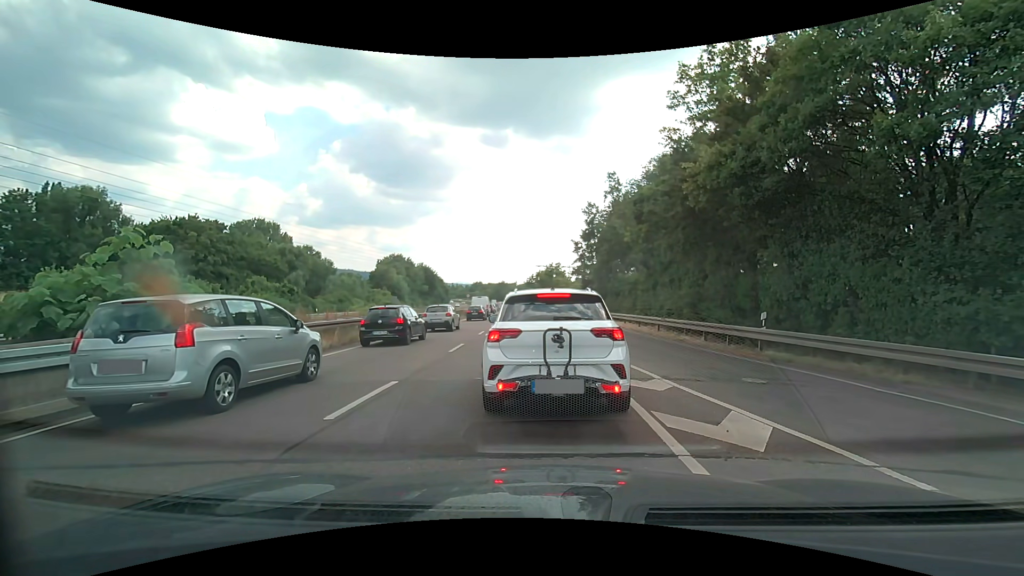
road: trunk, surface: asphalt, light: Day
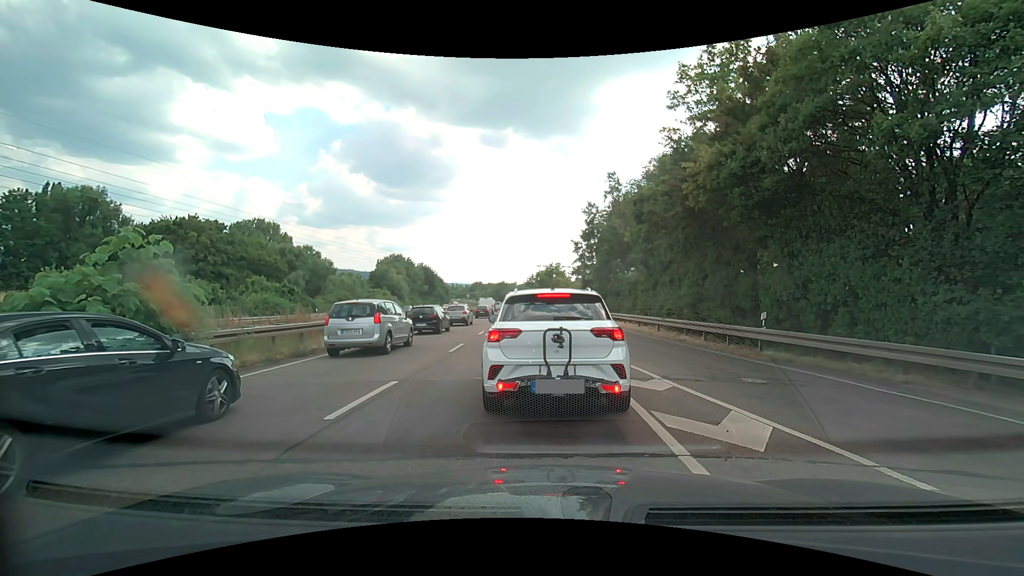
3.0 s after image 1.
(0.0, 0.0) m; 0°
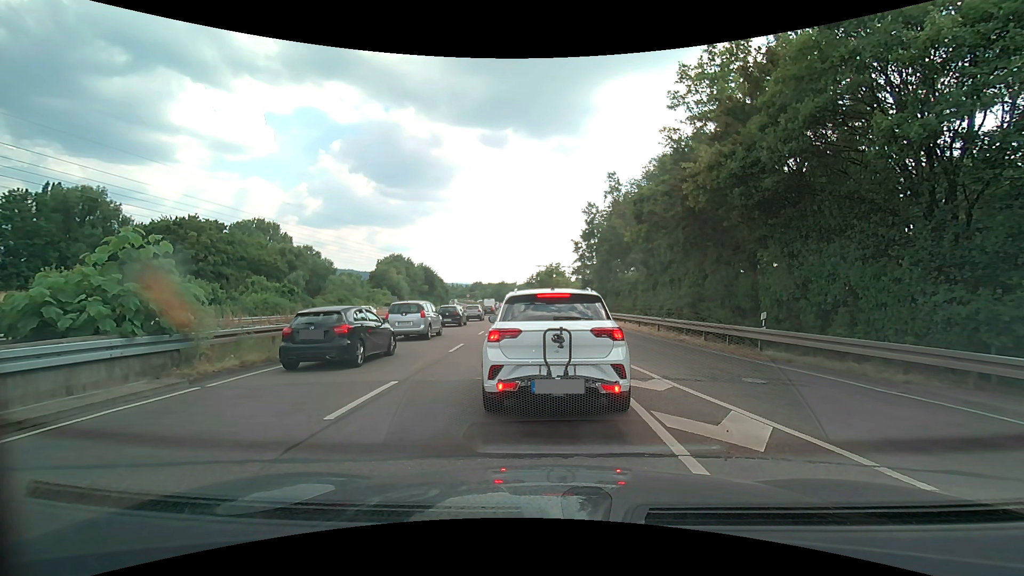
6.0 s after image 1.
(0.0, 0.0) m; 0°
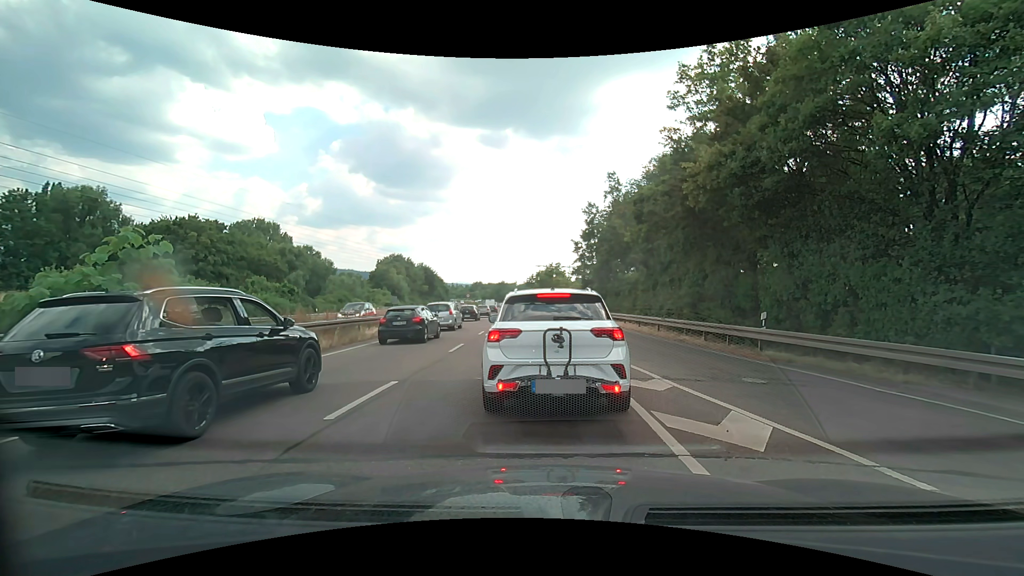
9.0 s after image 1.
(0.0, 0.0) m; 0°
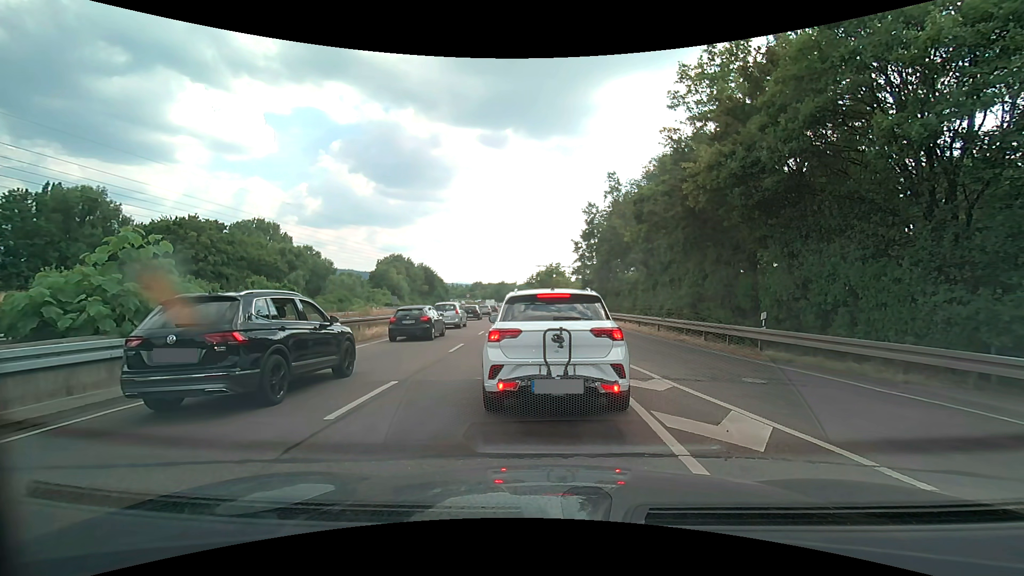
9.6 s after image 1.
(0.0, 0.0) m; 0°
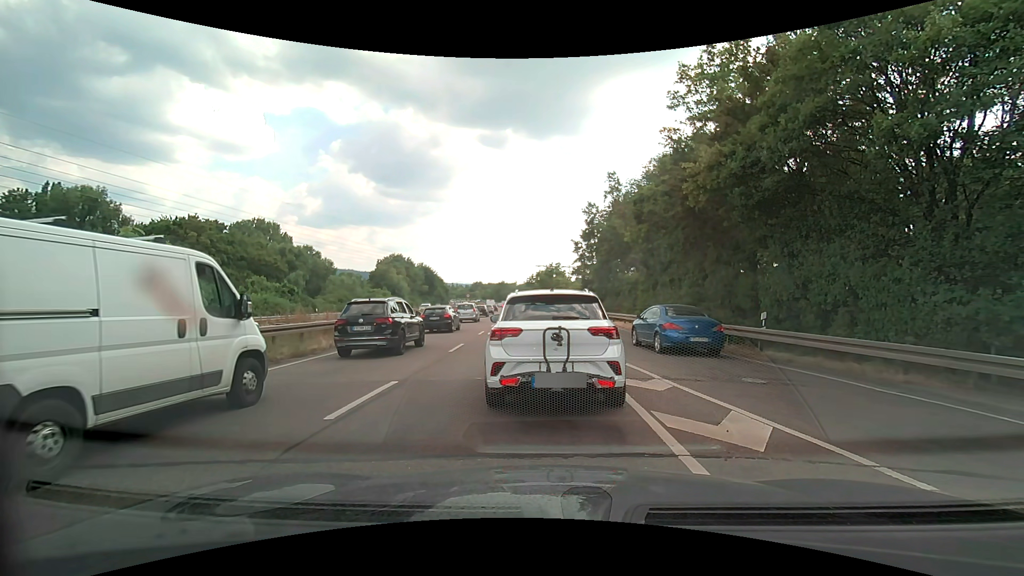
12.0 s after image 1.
(0.0, 0.0) m; 0°
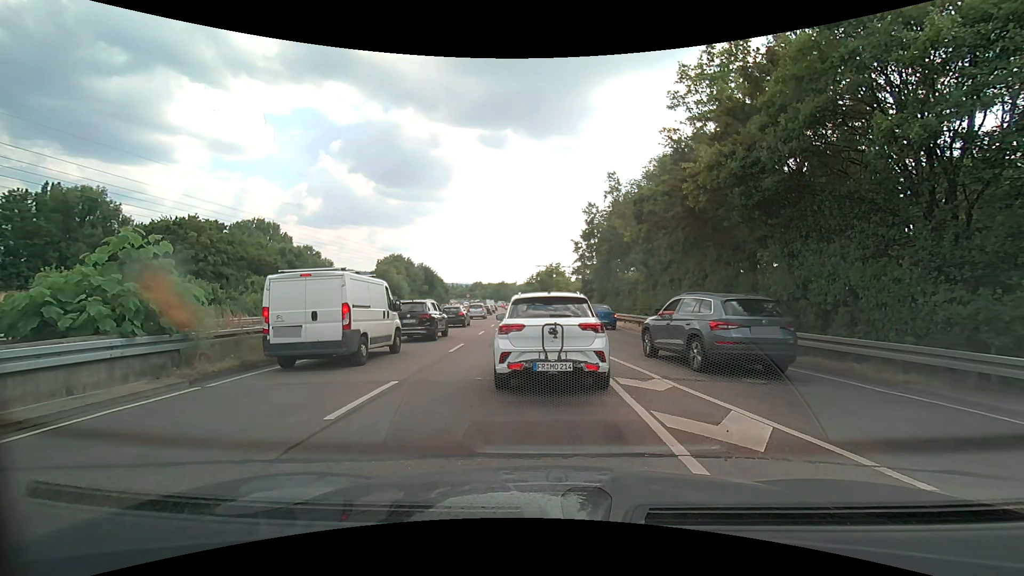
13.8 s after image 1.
(0.0, 0.0) m; 0°
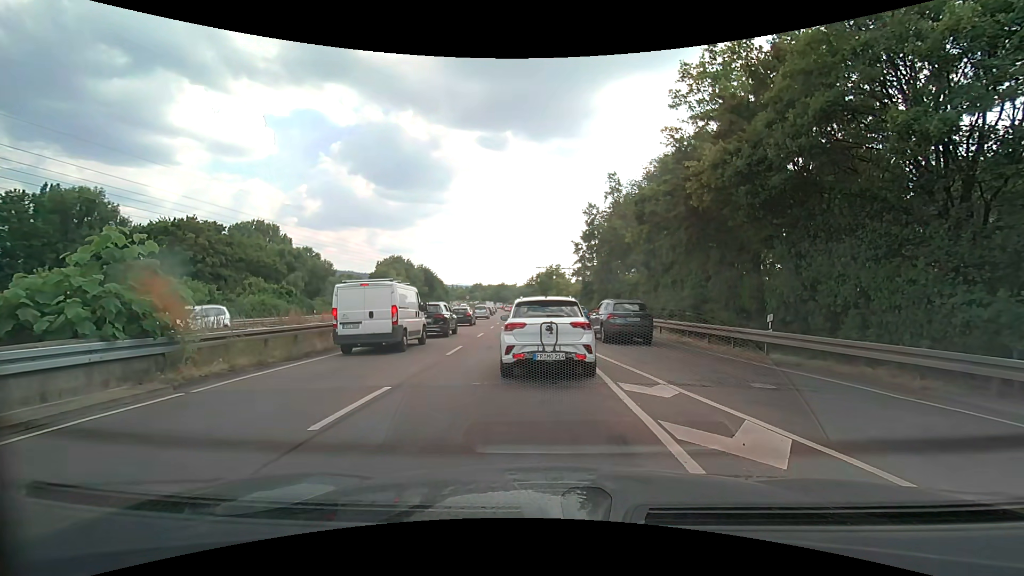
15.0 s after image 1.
(0.0, +0.4) m; 0°
